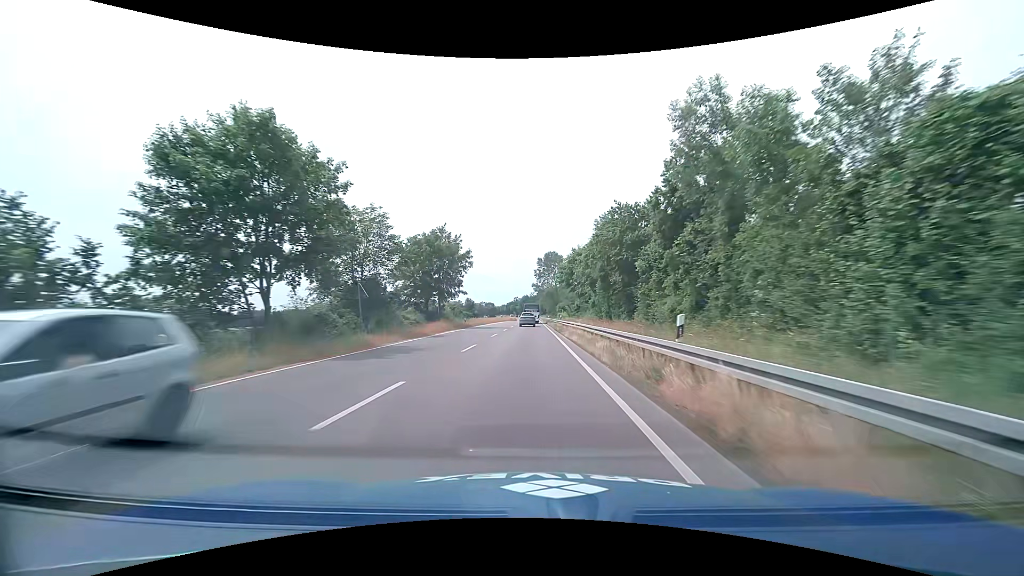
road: primary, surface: asphalt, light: Day
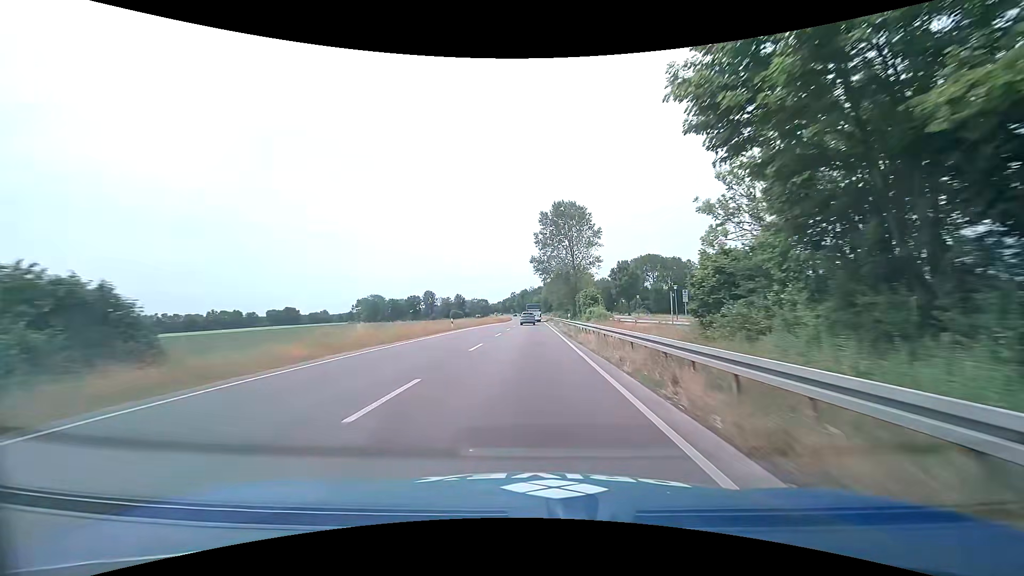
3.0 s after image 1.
(-0.2, +59.8) m; 0°
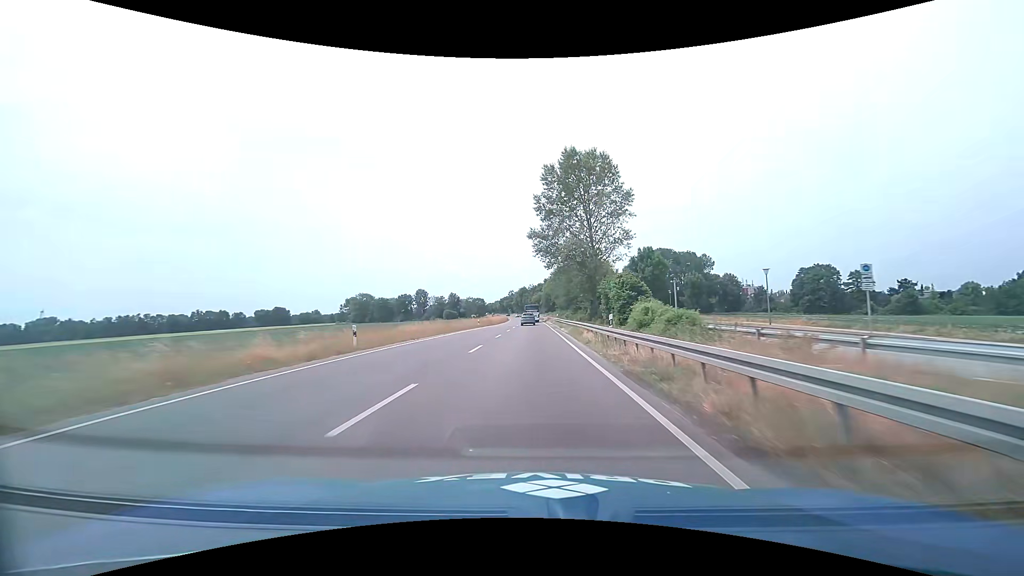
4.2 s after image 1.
(0.0, +24.6) m; 0°
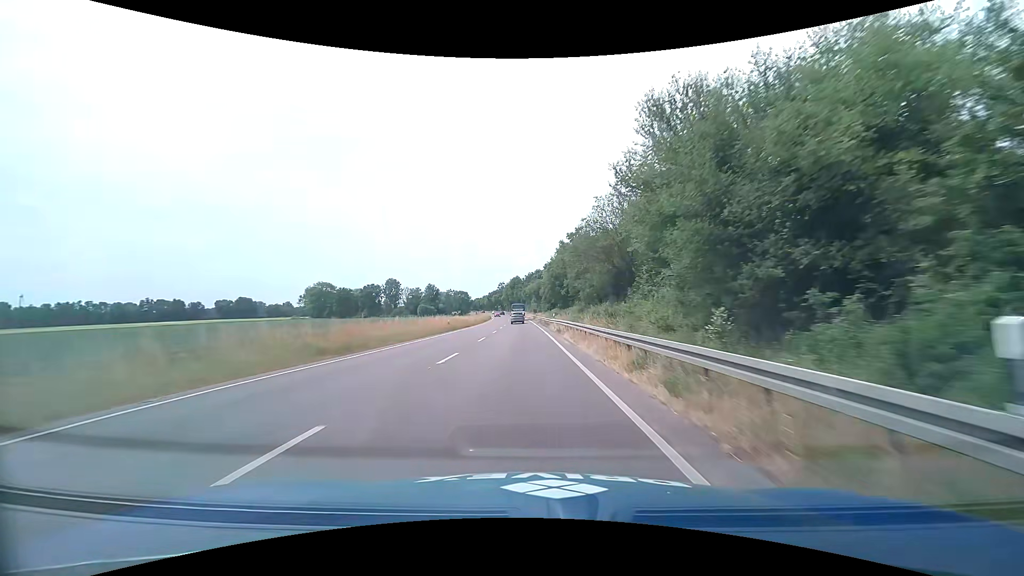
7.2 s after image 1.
(+0.4, +63.6) m; 0°
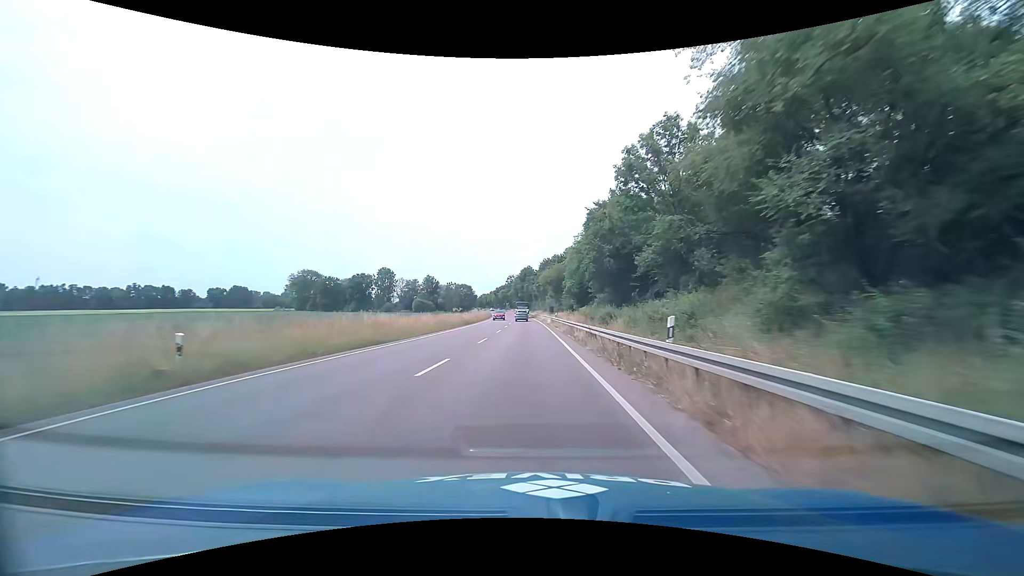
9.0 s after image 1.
(-0.3, +39.5) m; -1°
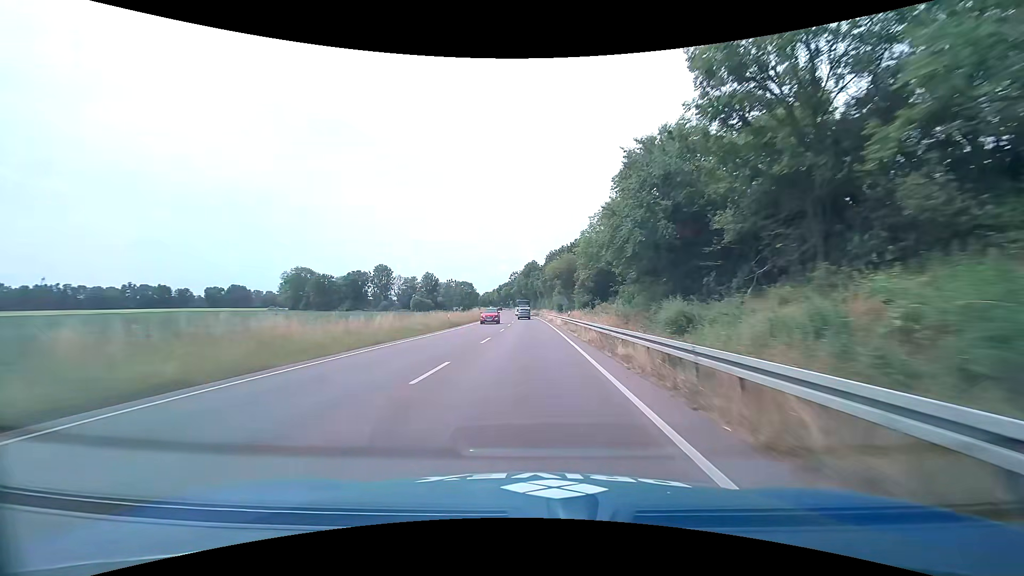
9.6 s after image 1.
(0.0, +13.4) m; -1°
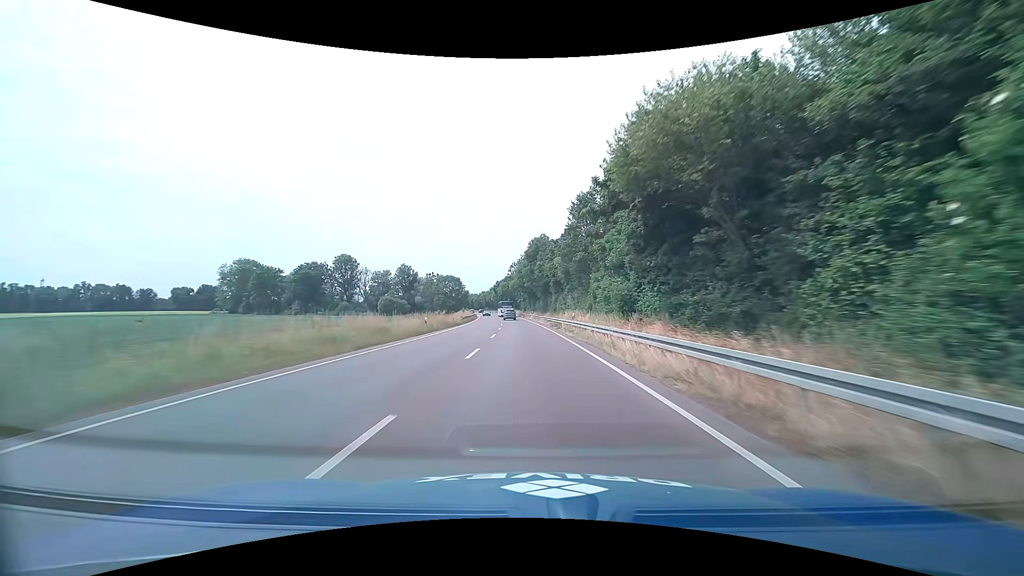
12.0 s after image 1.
(-0.4, +55.1) m; -1°
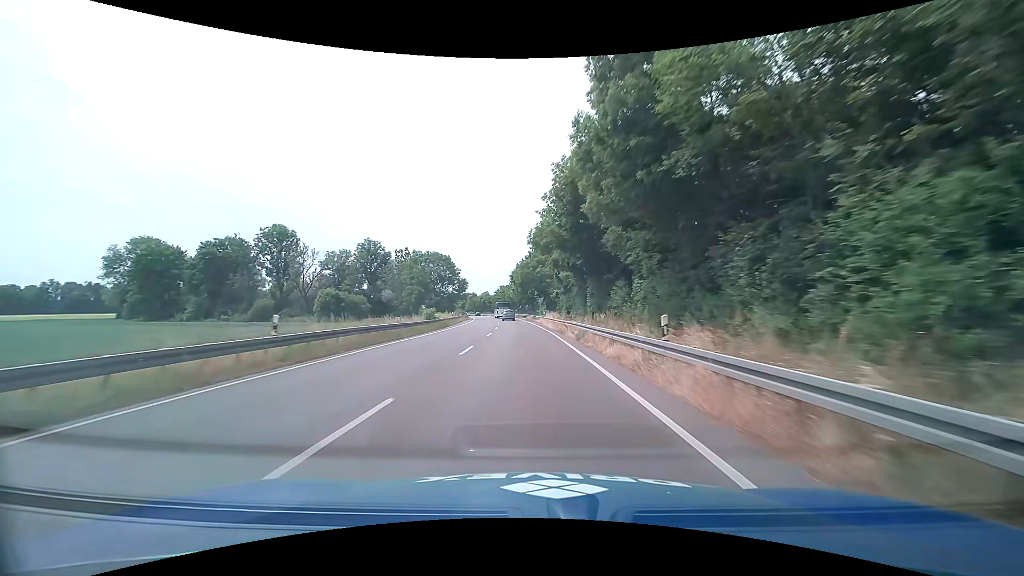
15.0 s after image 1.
(-2.1, +71.0) m; -4°
(0, +10) (0, +20) (-1, +30) (-1, +40) (-2, +50) (-2, +60) (-3, +70) (-4, +80) (-5, +90) (-6, +100) m
